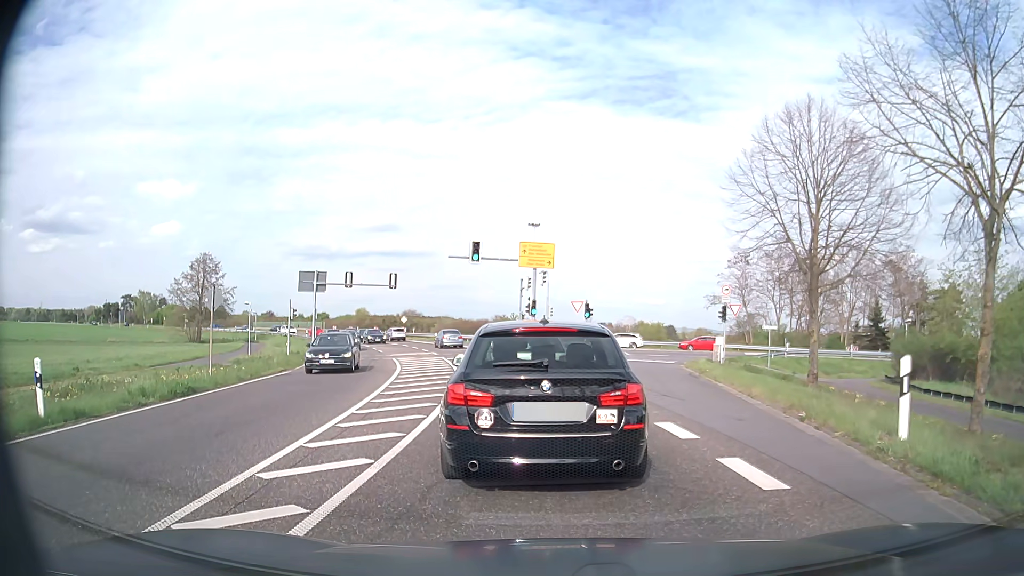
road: primary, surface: asphalt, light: Day
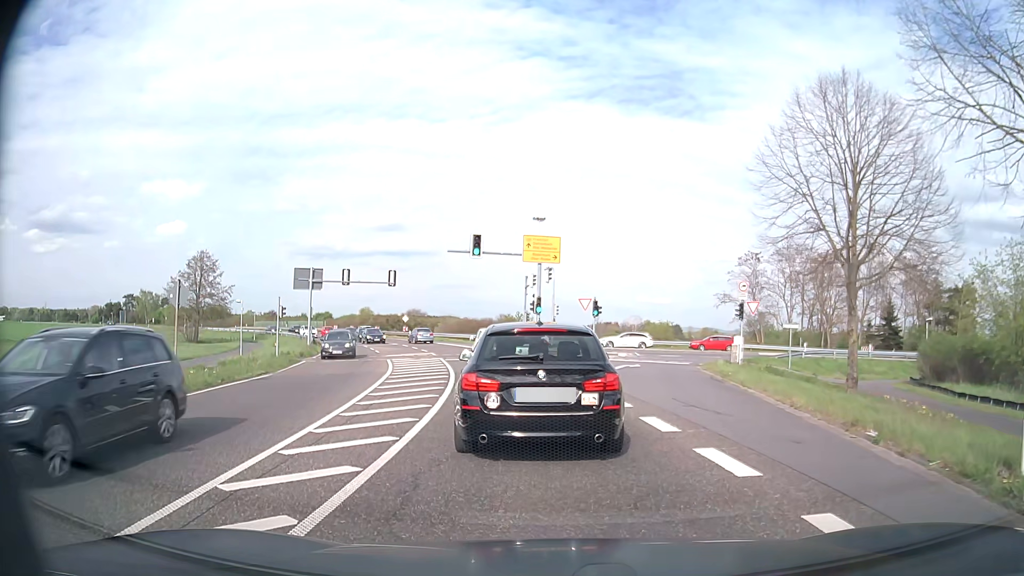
(-0.1, +2.6) m; -2°
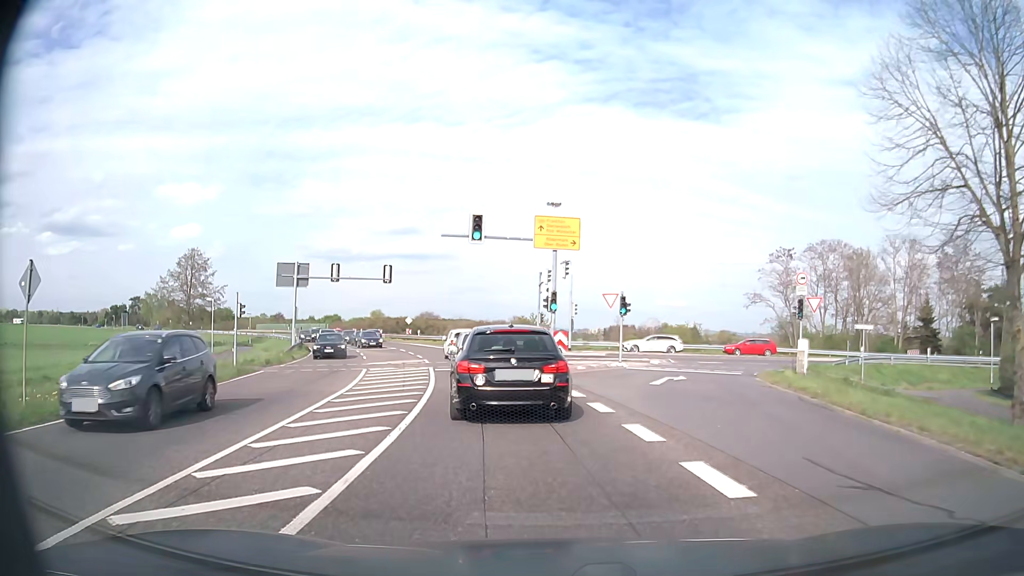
(-0.2, +7.2) m; -2°
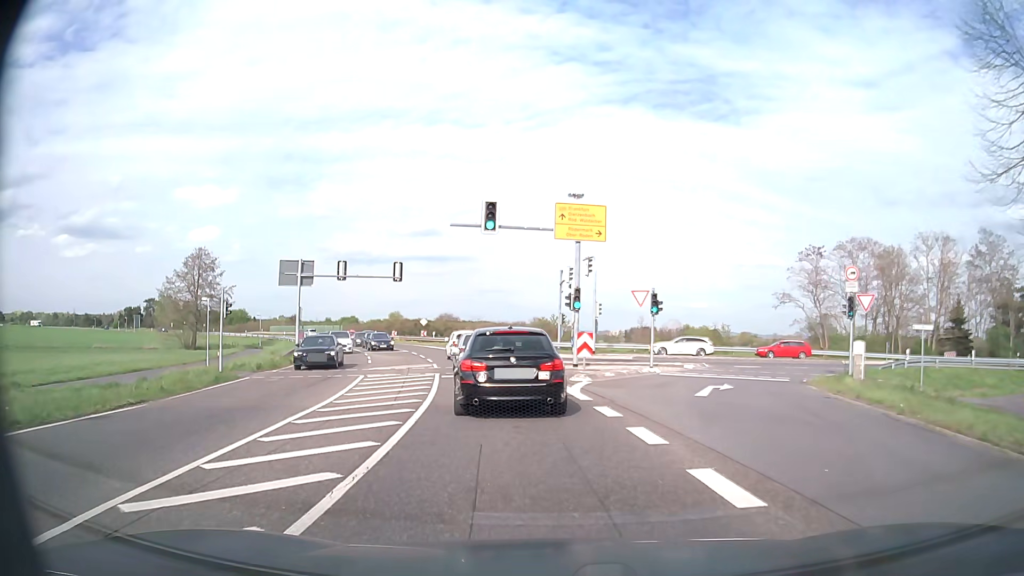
(-0.1, +3.4) m; -1°
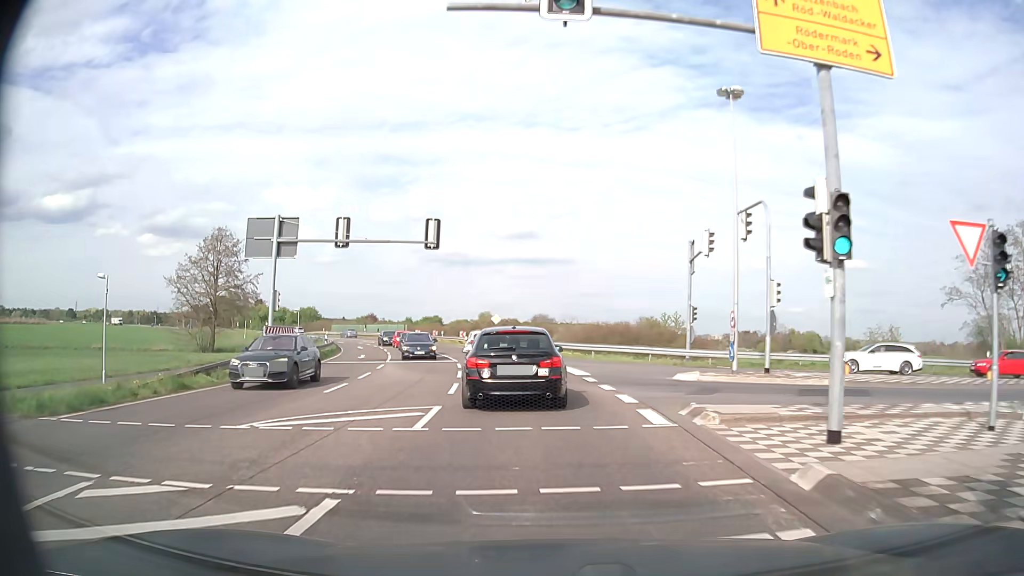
(-1.4, +18.8) m; -9°
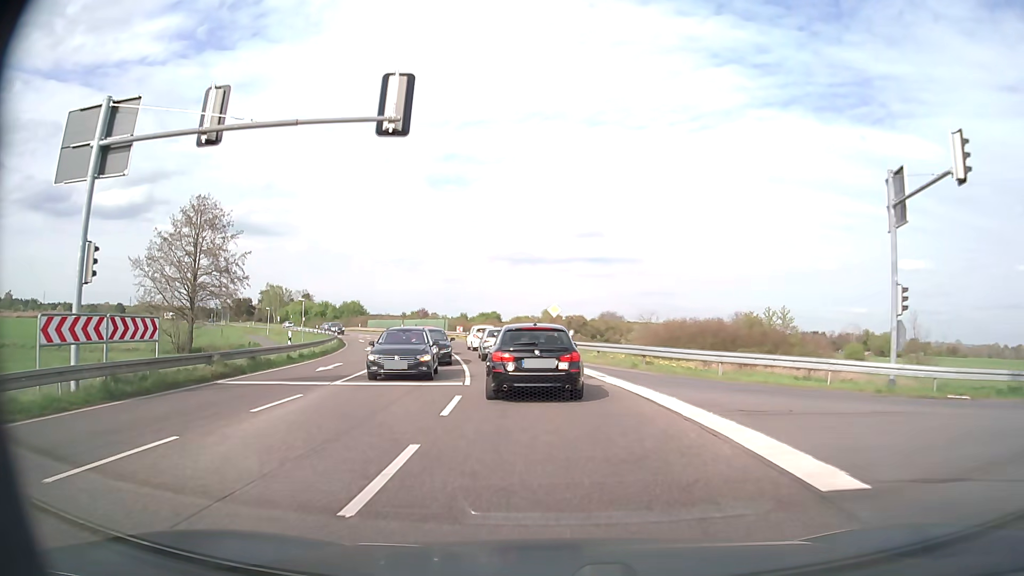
(-0.7, +16.9) m; -5°
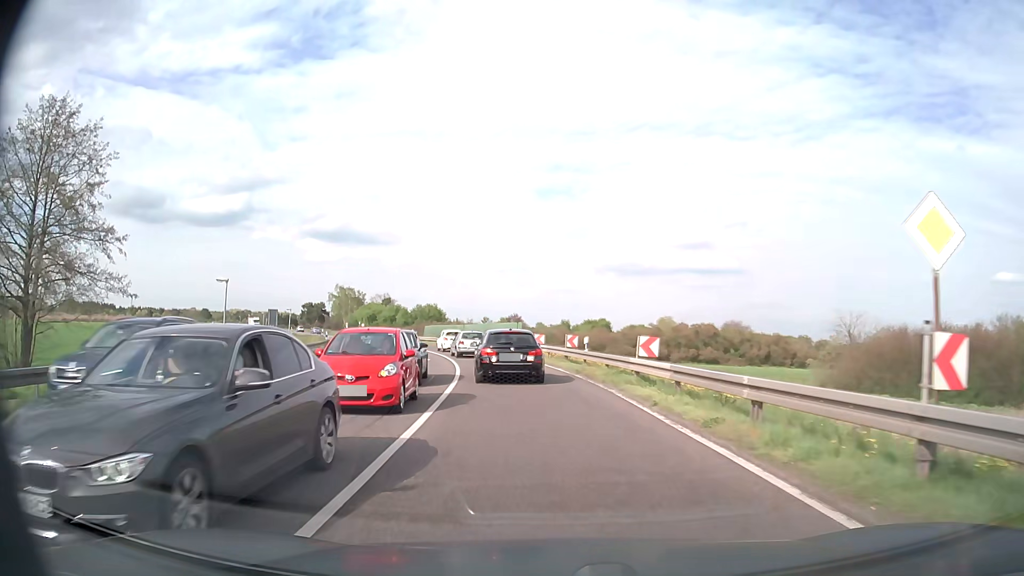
(-2.6, +30.5) m; -9°
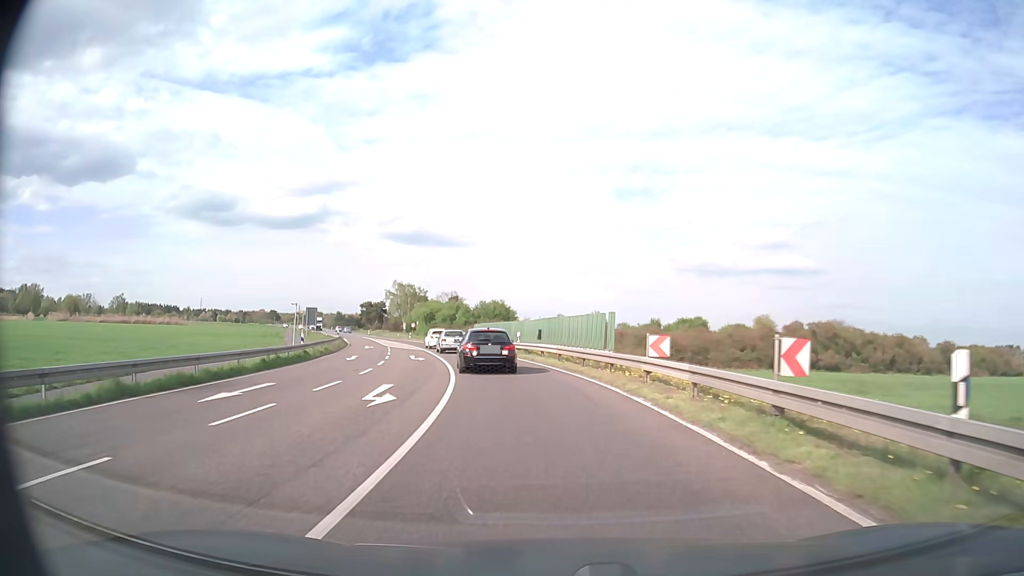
(-1.2, +20.7) m; -7°
(0, +10) (-1, +20) (-3, +30) (-5, +40) (-7, +49) (-10, +59) (-13, +68) (-17, +78) (-20, +87) (-24, +96) m
